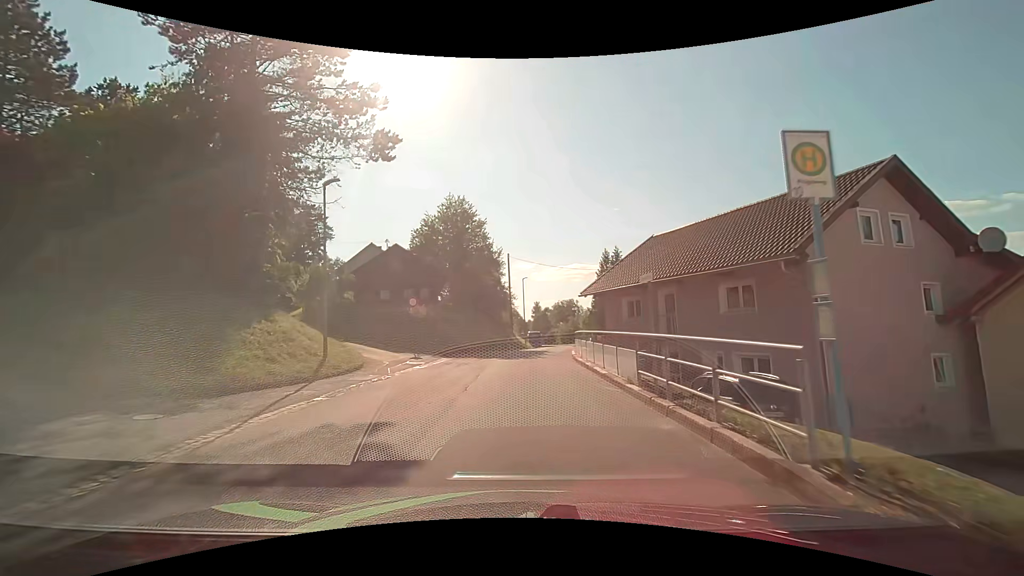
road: unclassified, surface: asphalt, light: Day
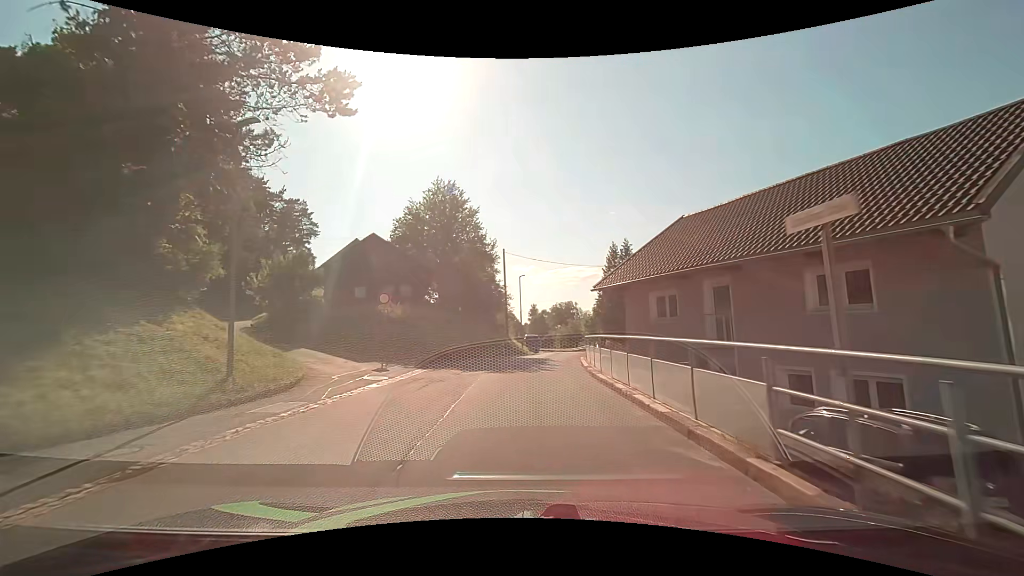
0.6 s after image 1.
(0.0, +5.6) m; 0°
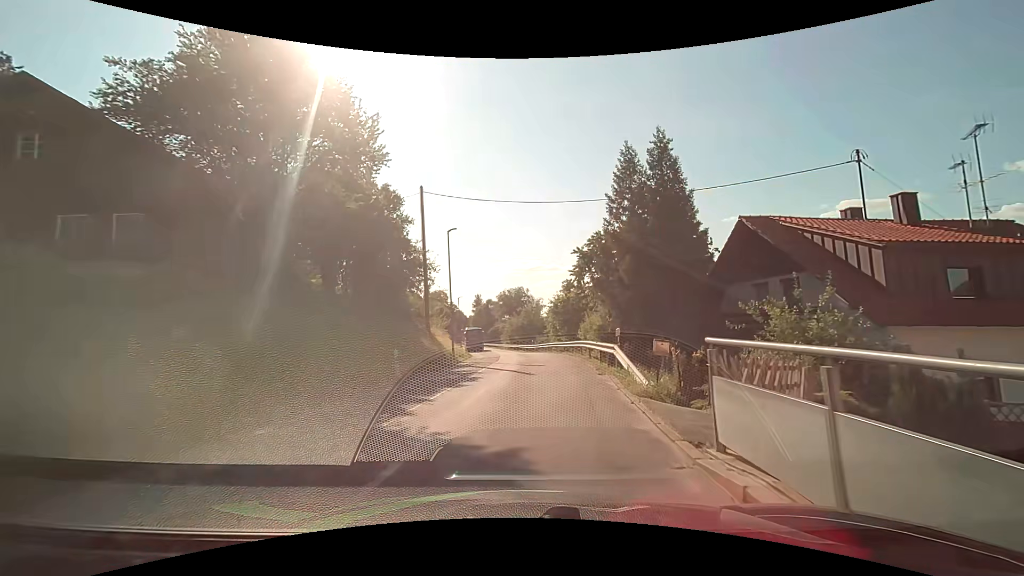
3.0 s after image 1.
(+1.0, +21.7) m; +6°
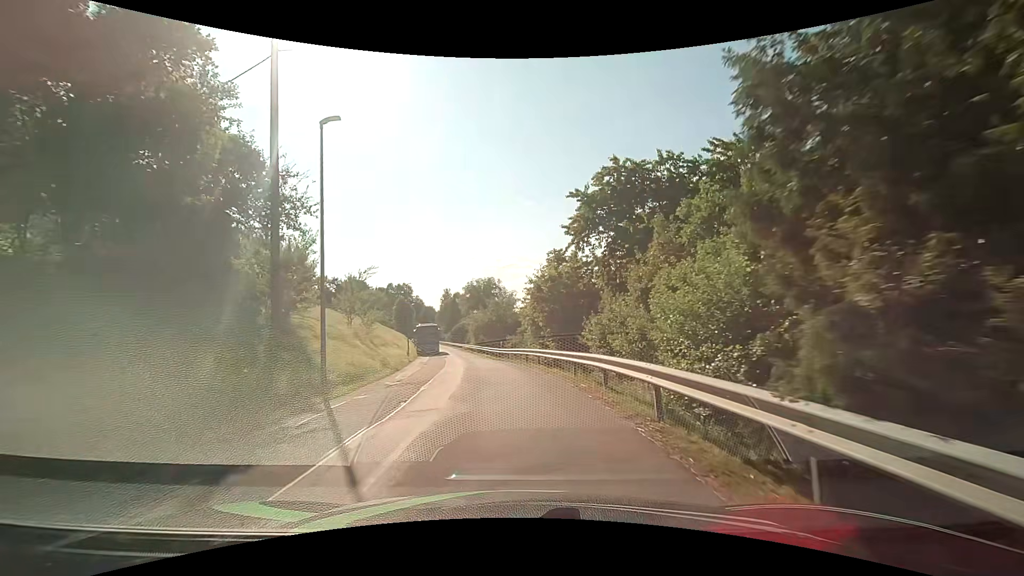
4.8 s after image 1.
(+0.8, +16.3) m; +3°
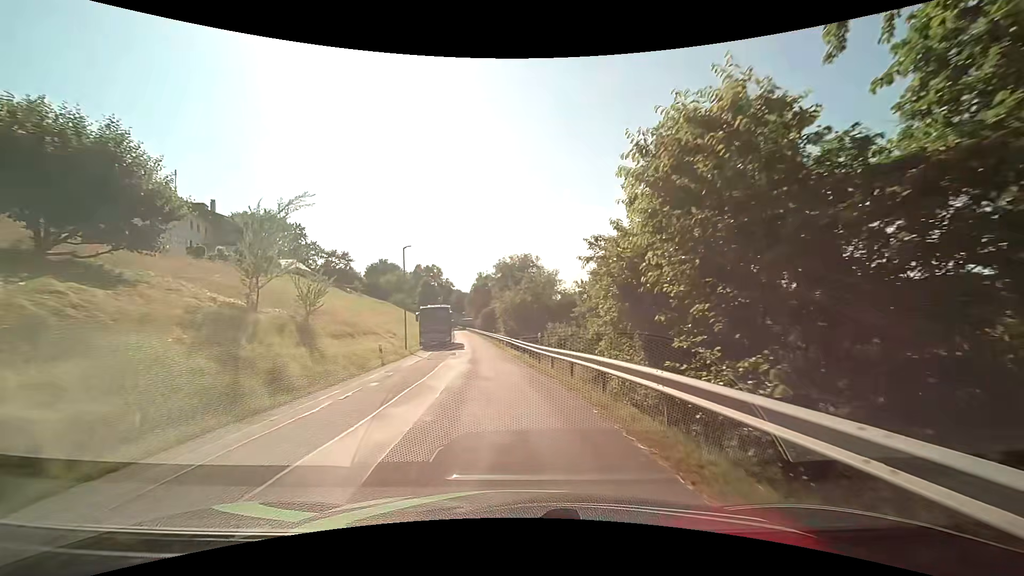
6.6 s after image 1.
(-0.4, +16.7) m; -4°
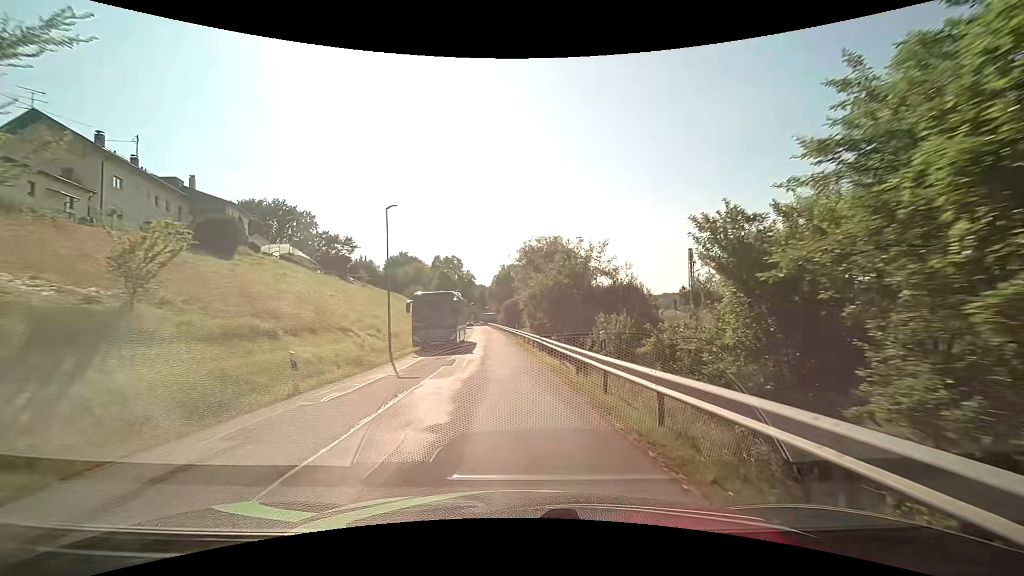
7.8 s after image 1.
(-0.4, +11.6) m; -3°
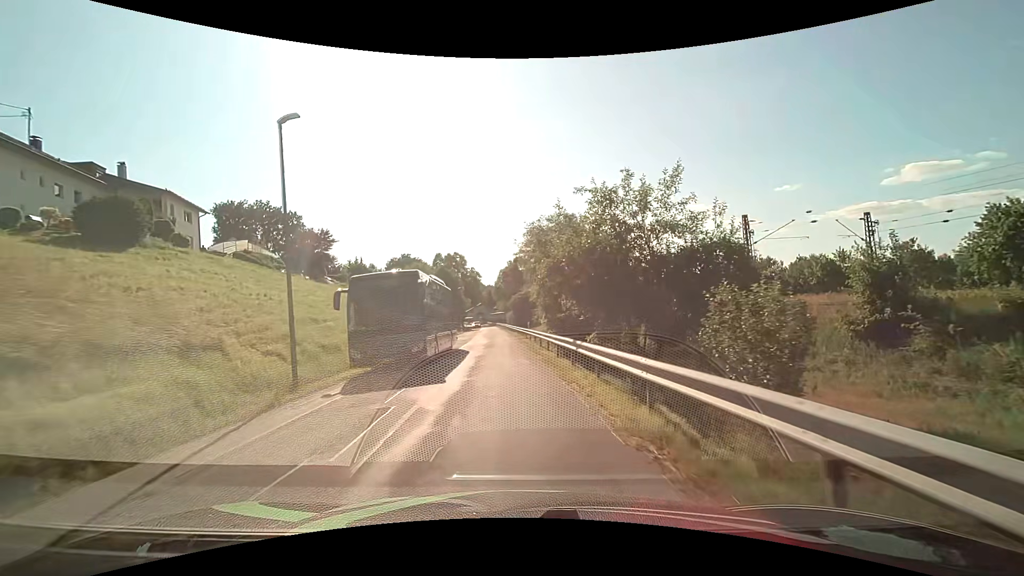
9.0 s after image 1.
(0.0, +12.2) m; 0°
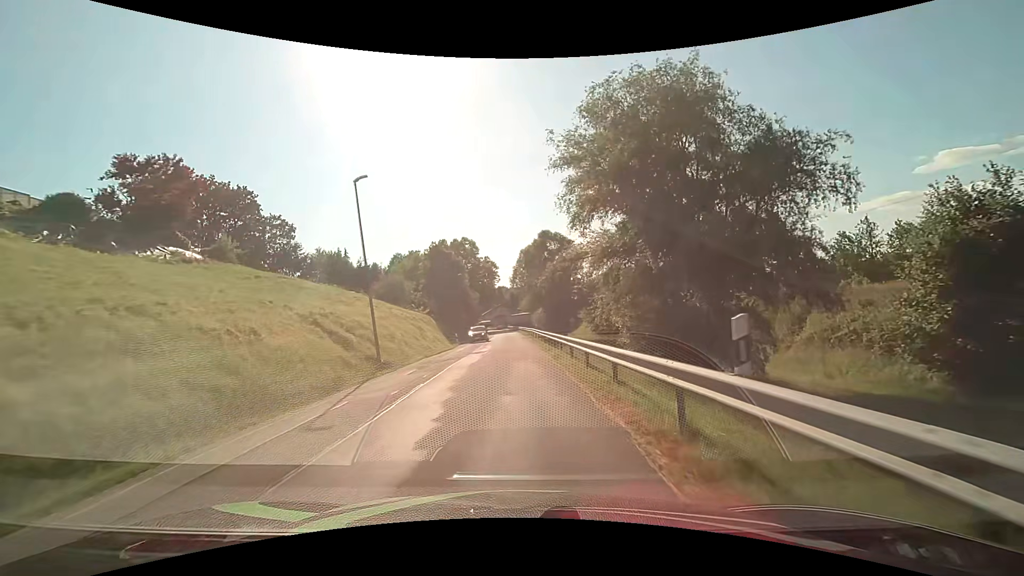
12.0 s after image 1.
(-1.6, +33.2) m; -4°
(0, +10) (0, +20) (0, +30) (0, +40) (0, +50) (-1, +60) (-1, +70) (-1, +80) (-2, +90) (-3, +100) m
